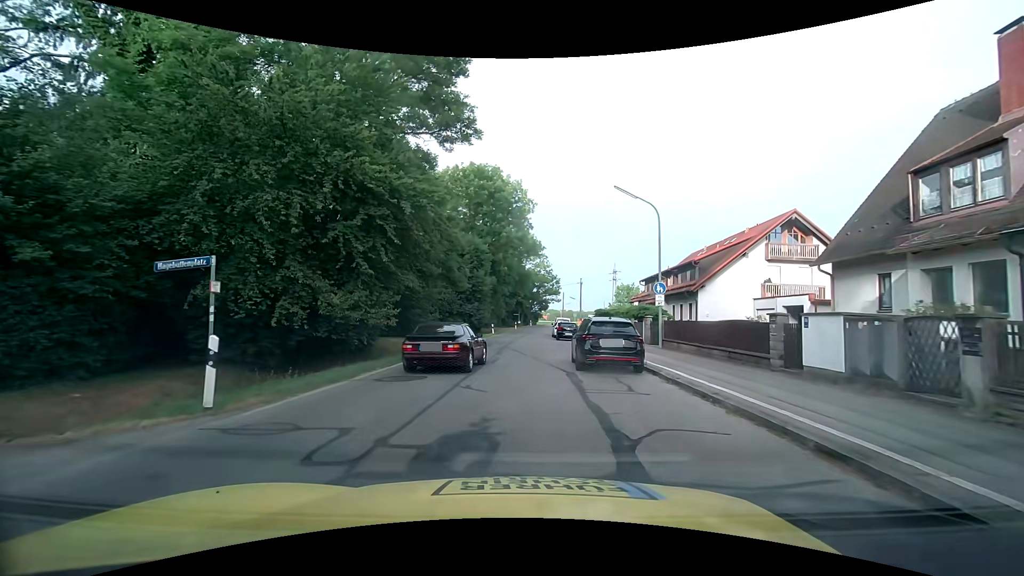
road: tertiary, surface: asphalt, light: Day
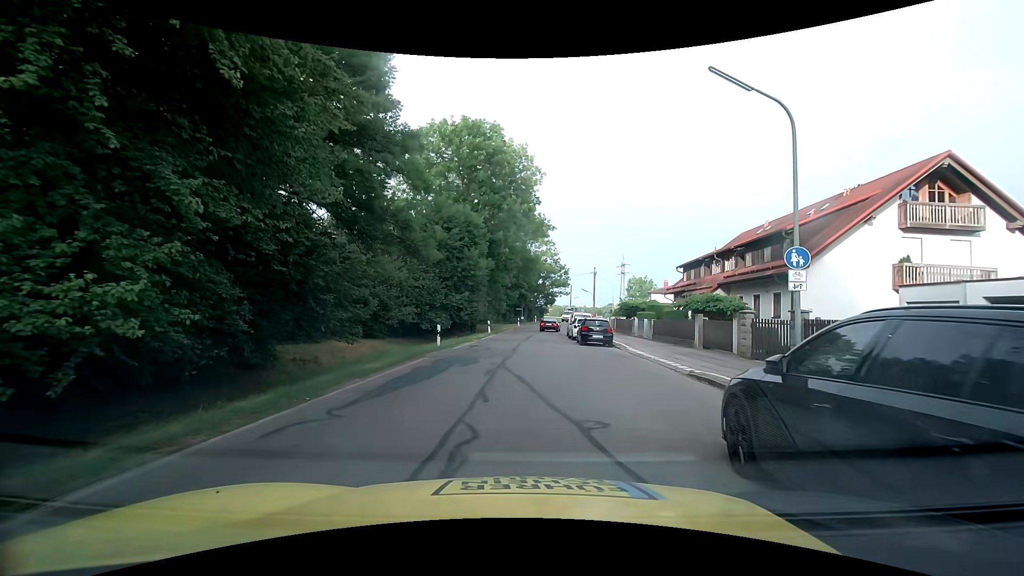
(-0.1, +11.9) m; -1°
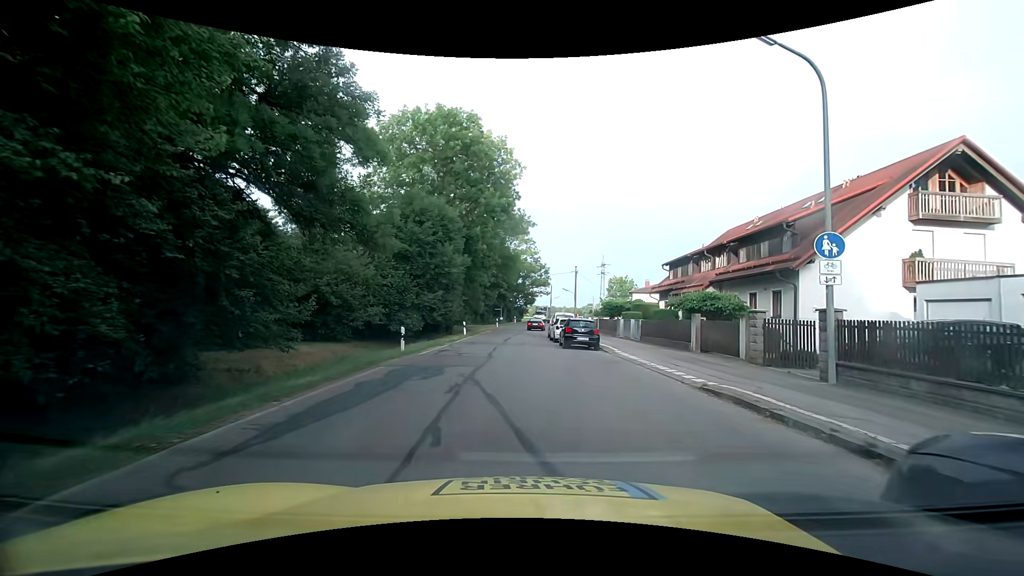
(+0.1, +2.6) m; +2°
